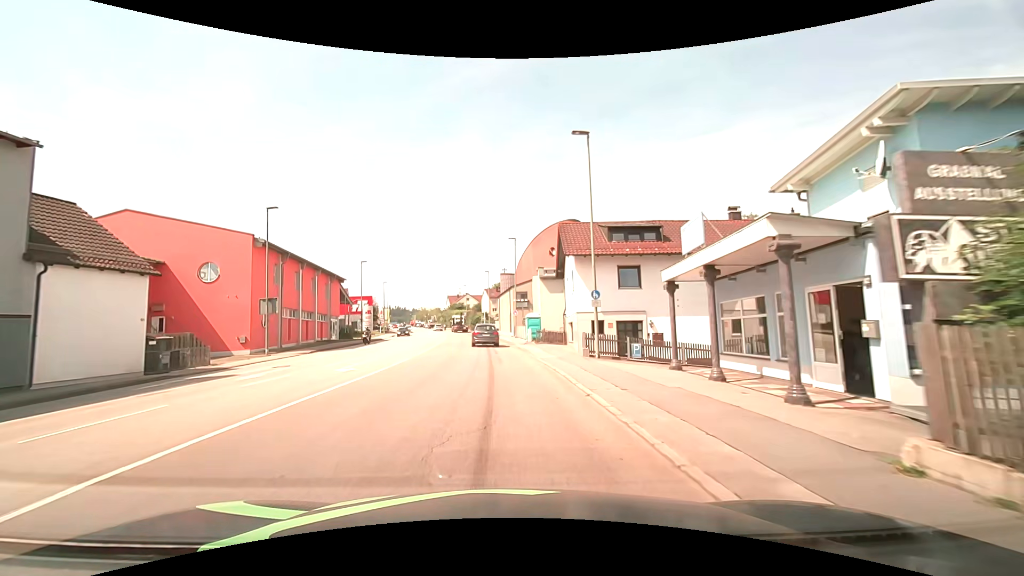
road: tertiary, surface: asphalt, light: Day
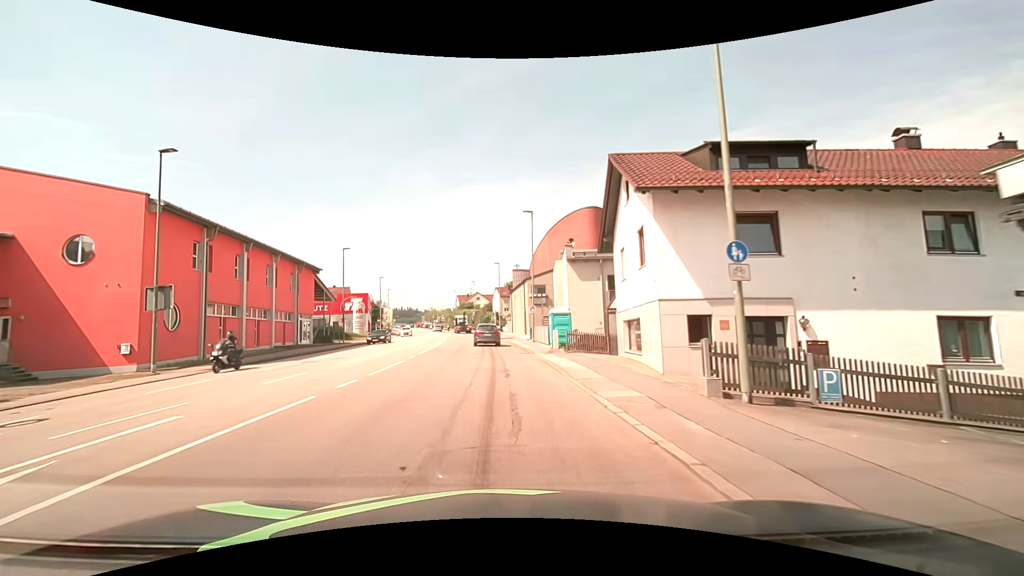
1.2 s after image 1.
(-0.2, +12.3) m; -2°
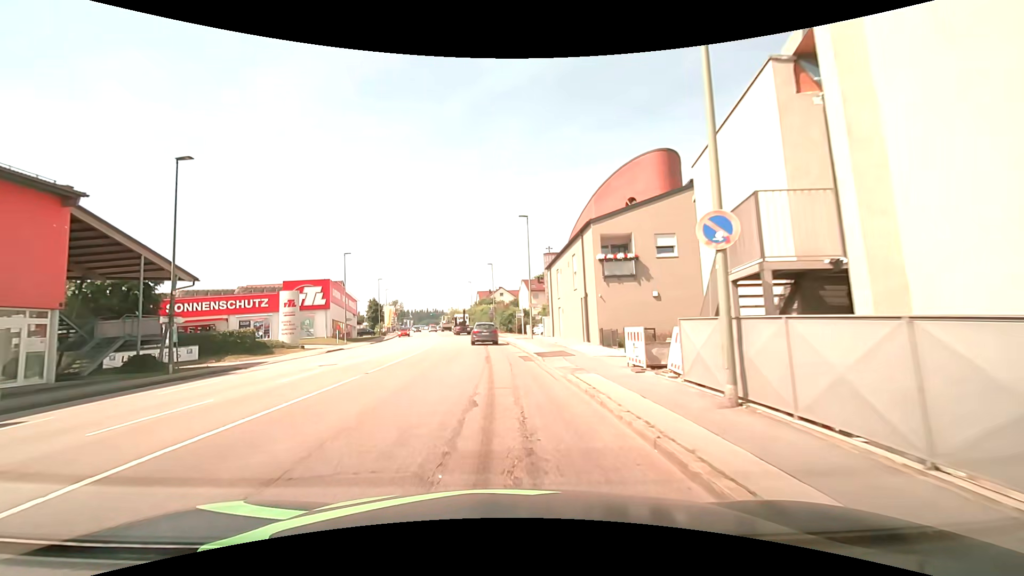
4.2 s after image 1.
(-0.5, +31.1) m; -3°
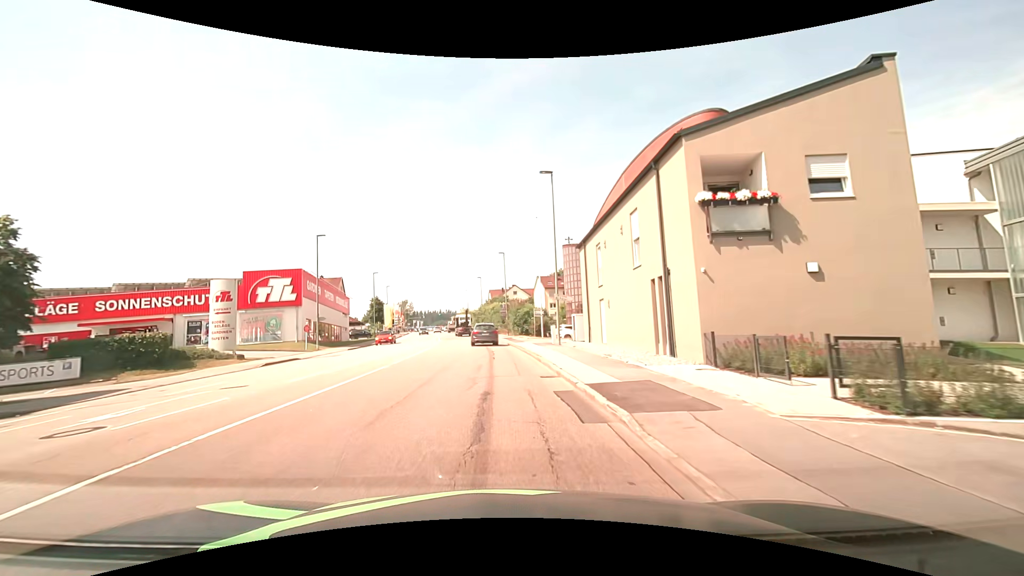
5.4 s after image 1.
(0.0, +12.0) m; -1°
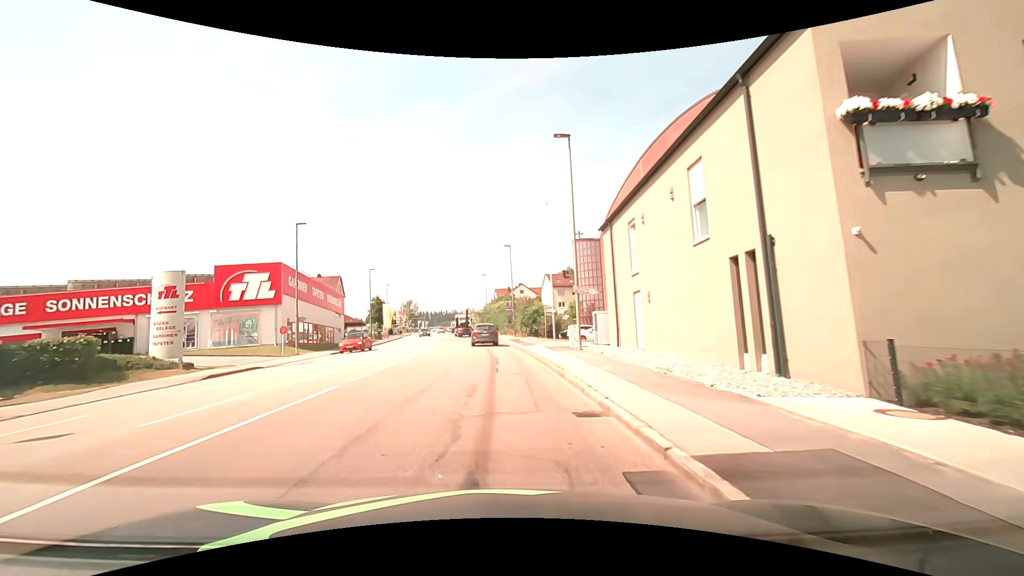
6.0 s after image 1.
(+0.1, +5.7) m; 0°
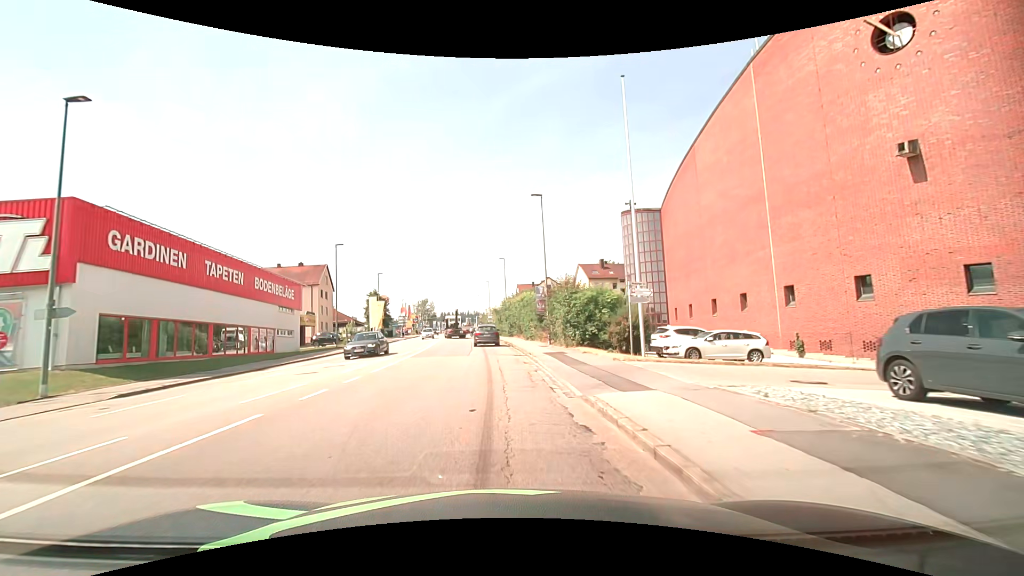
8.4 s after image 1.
(-0.8, +22.5) m; -4°
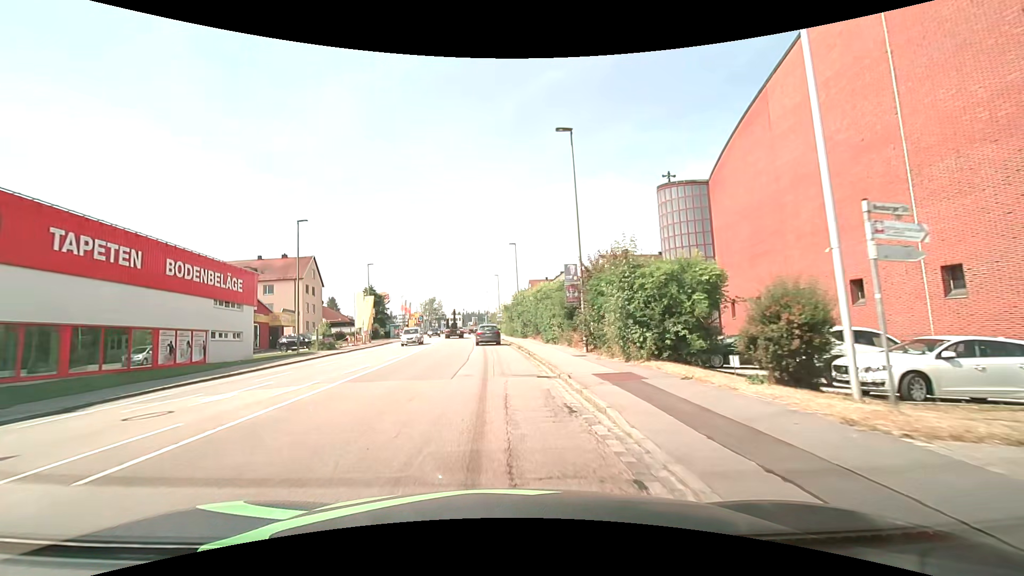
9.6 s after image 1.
(-0.1, +11.5) m; -1°
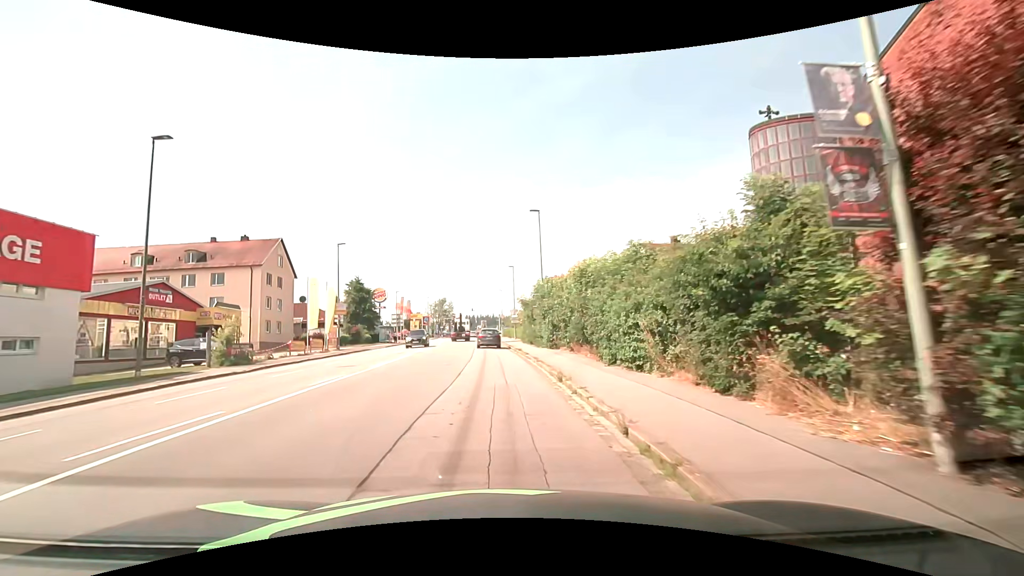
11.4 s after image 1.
(-0.3, +17.4) m; -1°
(0, +10) (-1, +20) (-1, +30) (-2, +40) (-2, +50) (-3, +60) (-3, +70) (-4, +80) (-4, +90) (-5, +100) m
